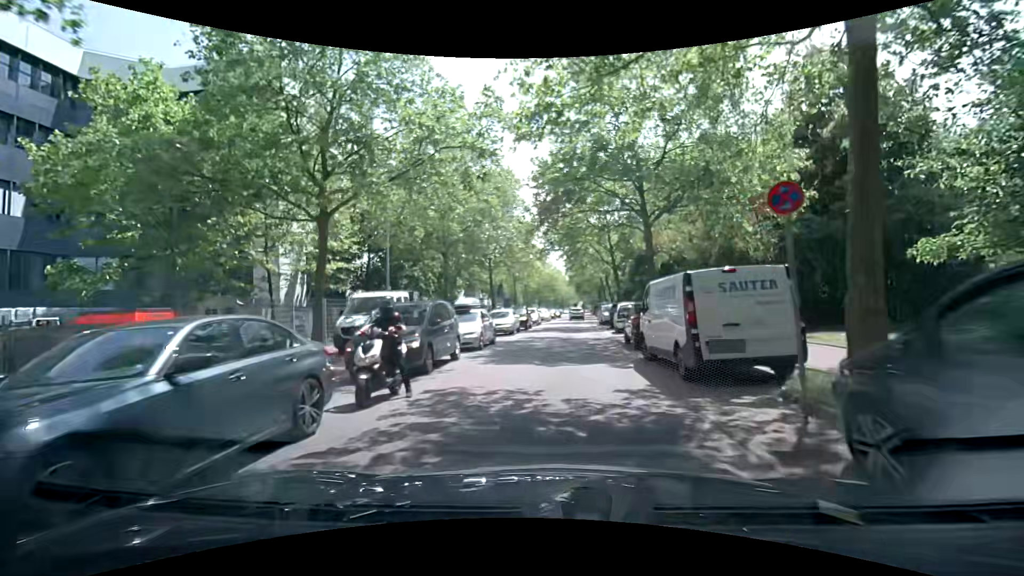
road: tertiary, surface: asphalt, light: Day
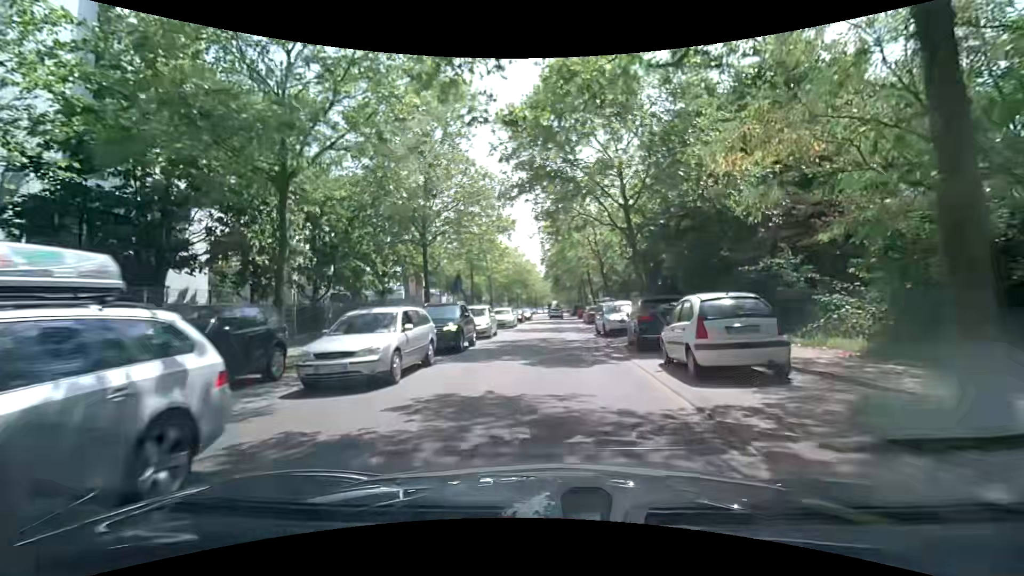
(+0.6, +16.8) m; +3°
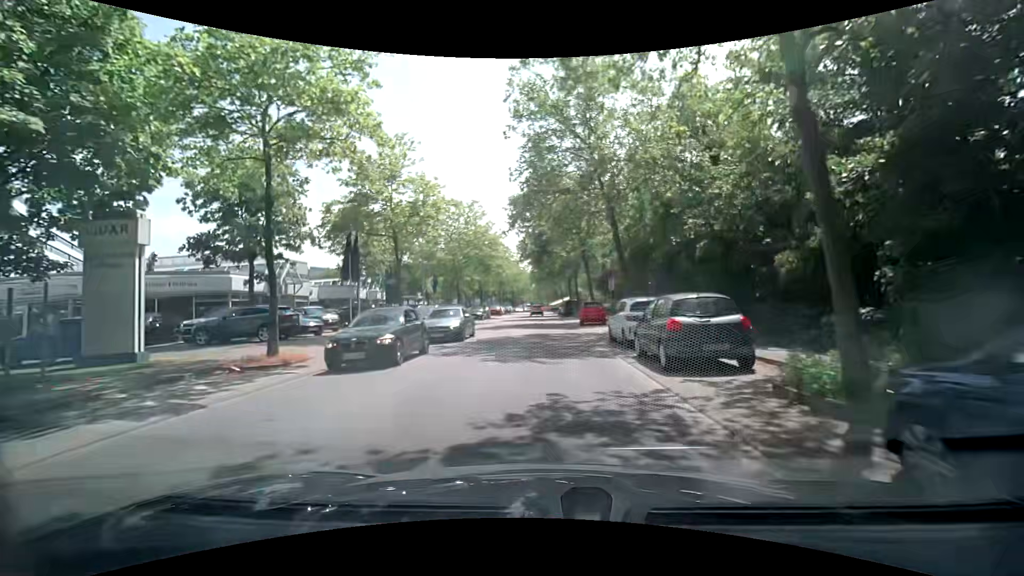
(+1.1, +29.9) m; +4°
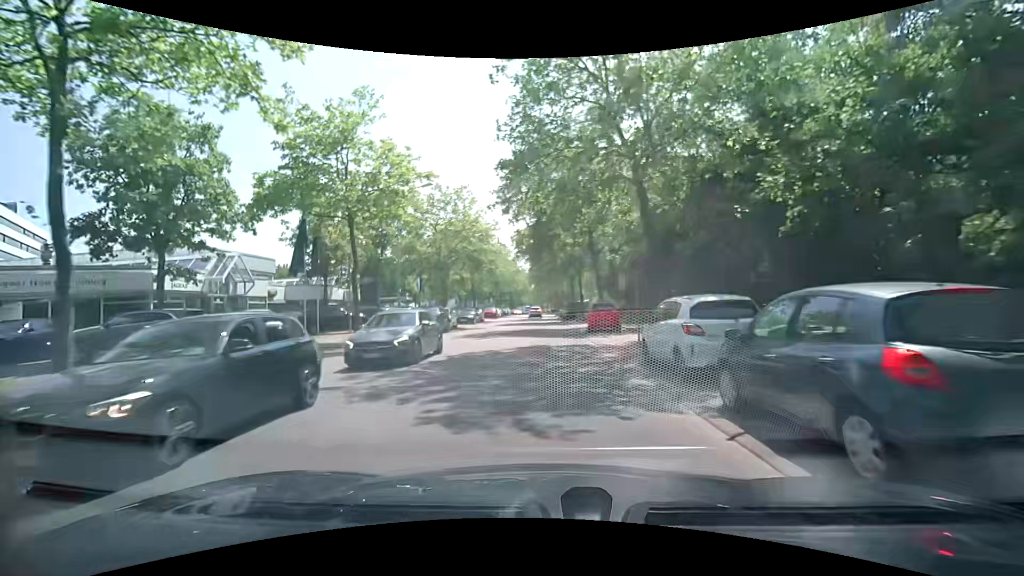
(-0.1, +6.1) m; -2°
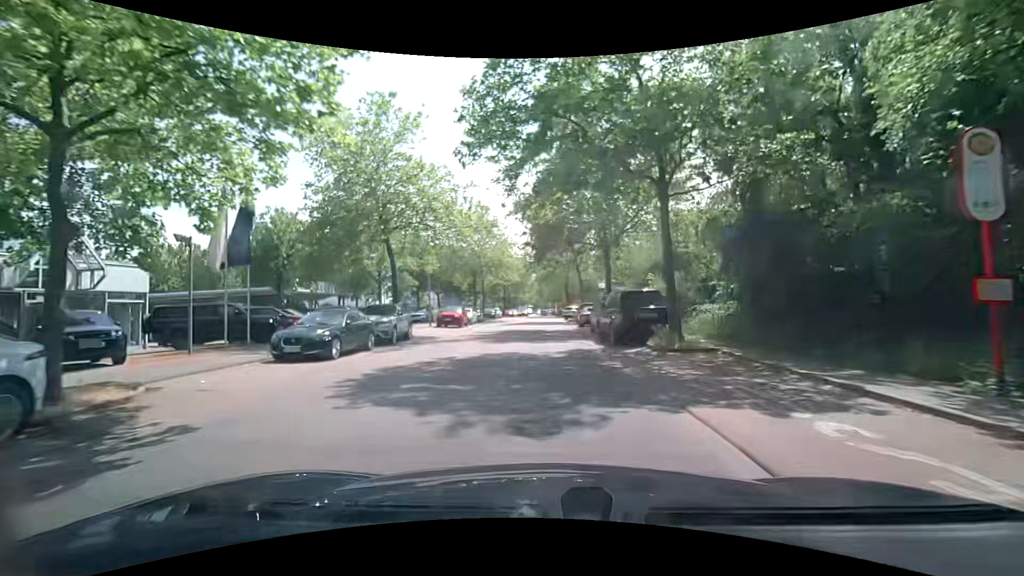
(+0.2, +30.9) m; -1°
(0, +10) (0, +20) (0, +30) (0, +40) (0, +50) (+1, +60) (+1, +70) (+1, +80) (+1, +90) (+1, +100) m
